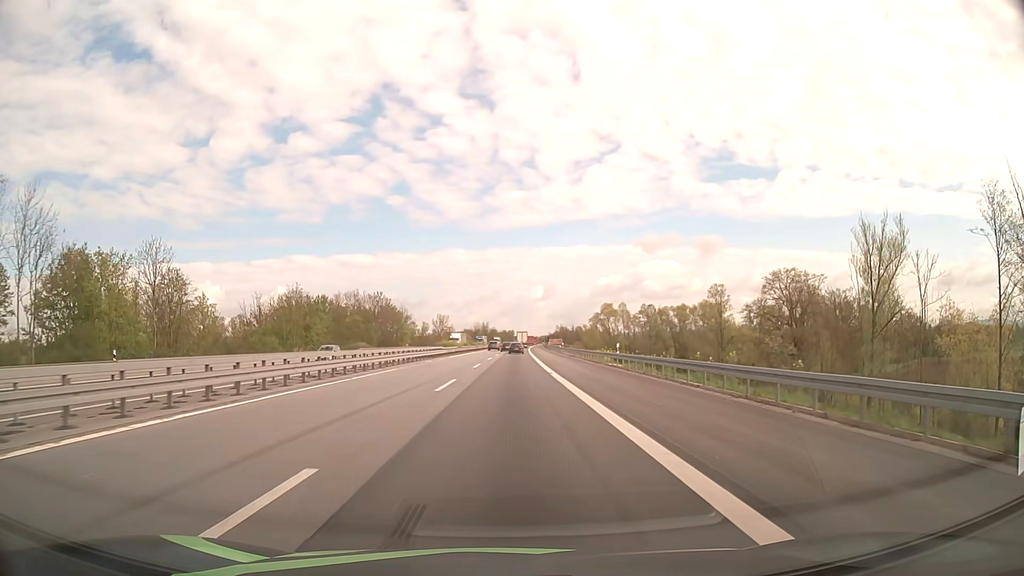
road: motorway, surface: asphalt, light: Day
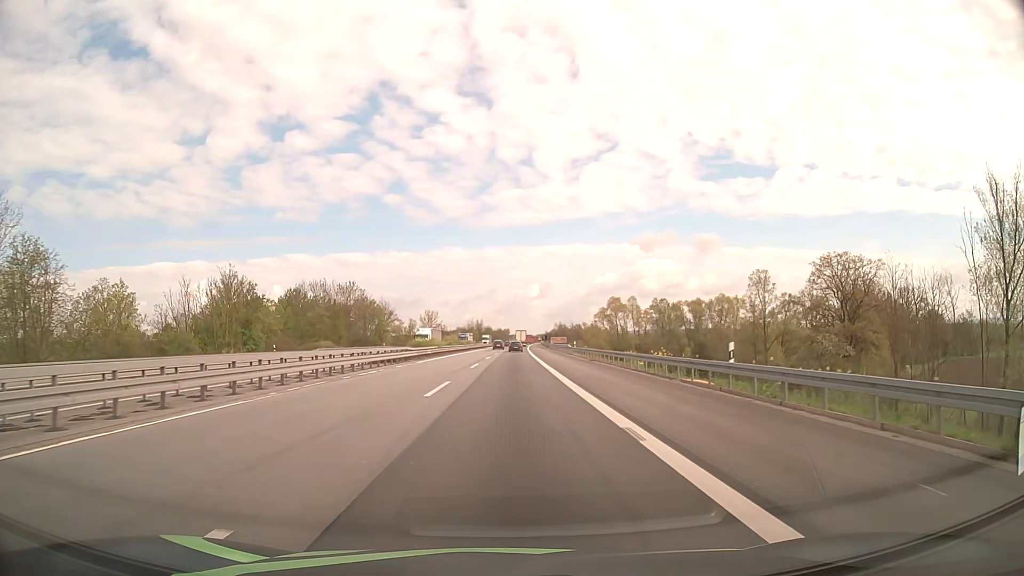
(+0.1, +20.3) m; 0°
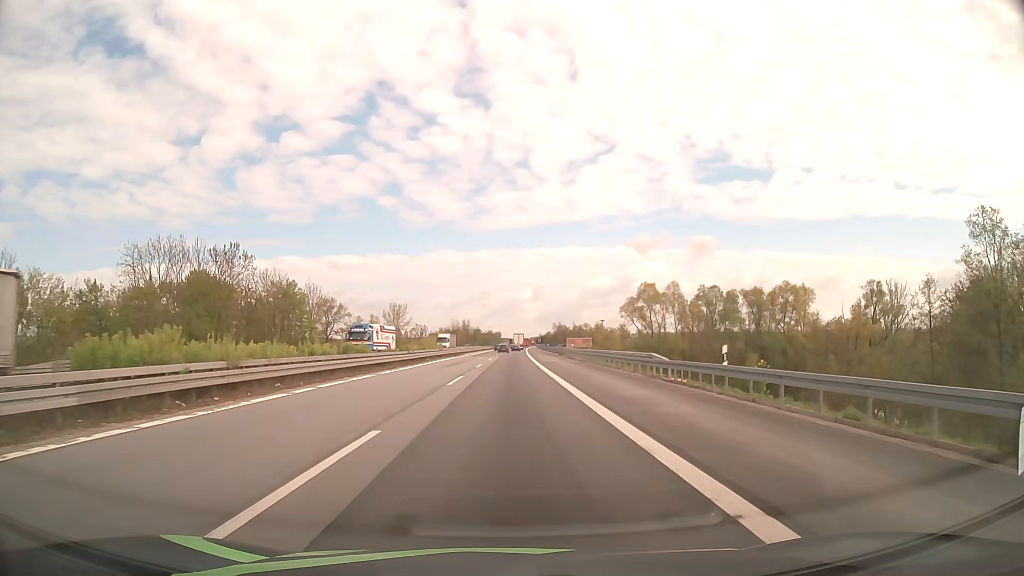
(+0.4, +48.1) m; +1°
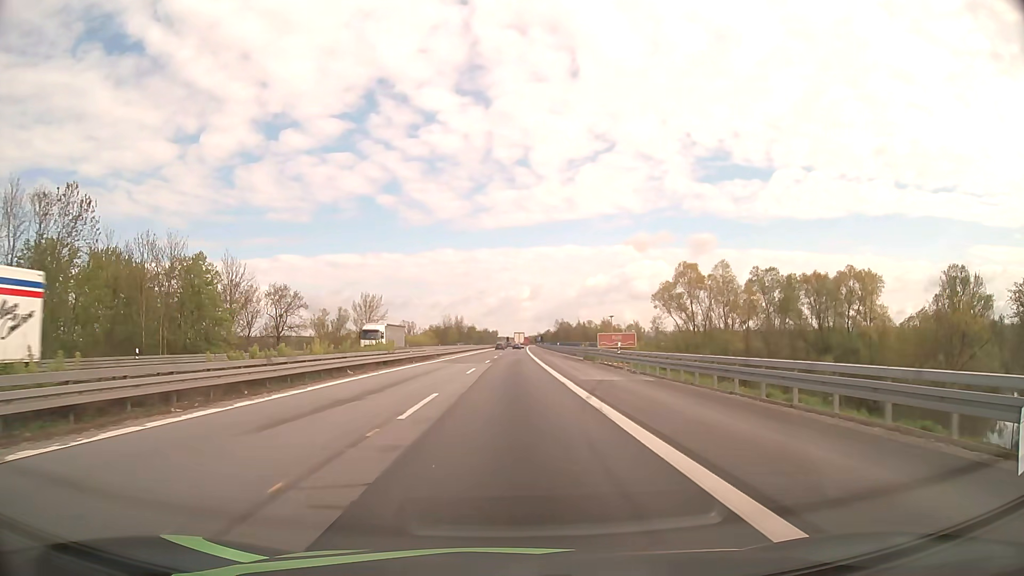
(0.0, +28.4) m; 0°
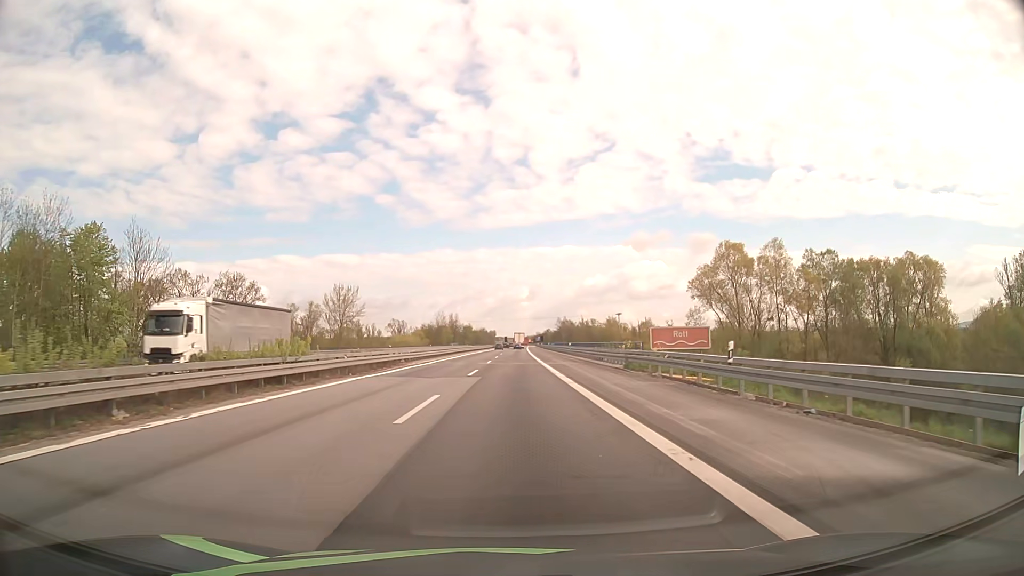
(0.0, +18.8) m; 0°
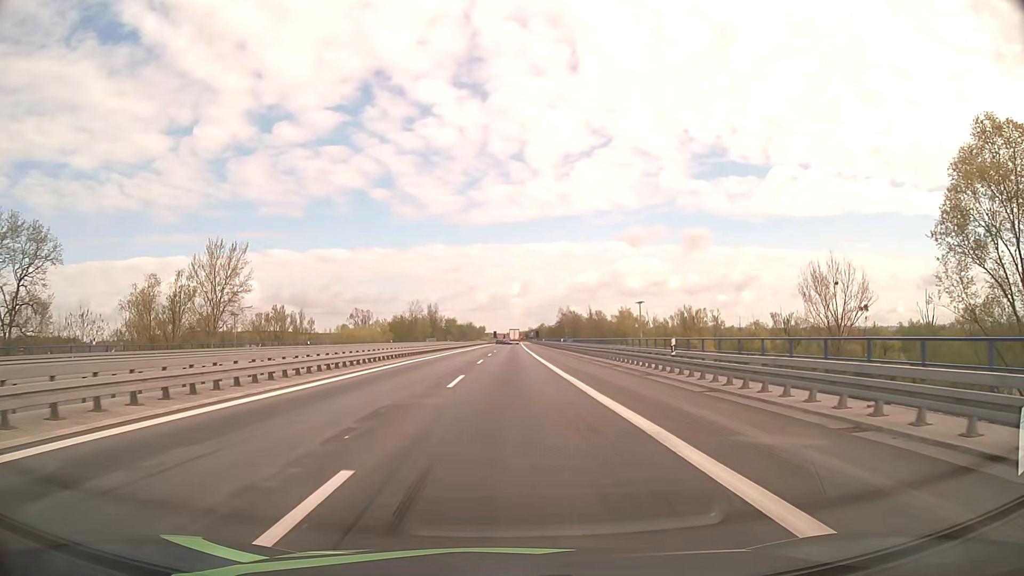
(+0.2, +45.5) m; +1°
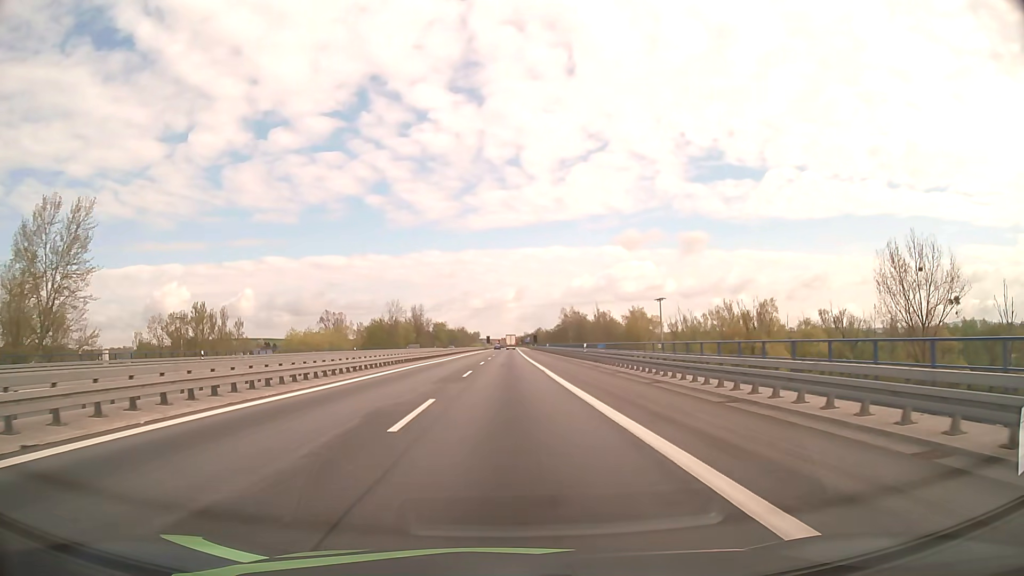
(+0.1, +26.6) m; +1°
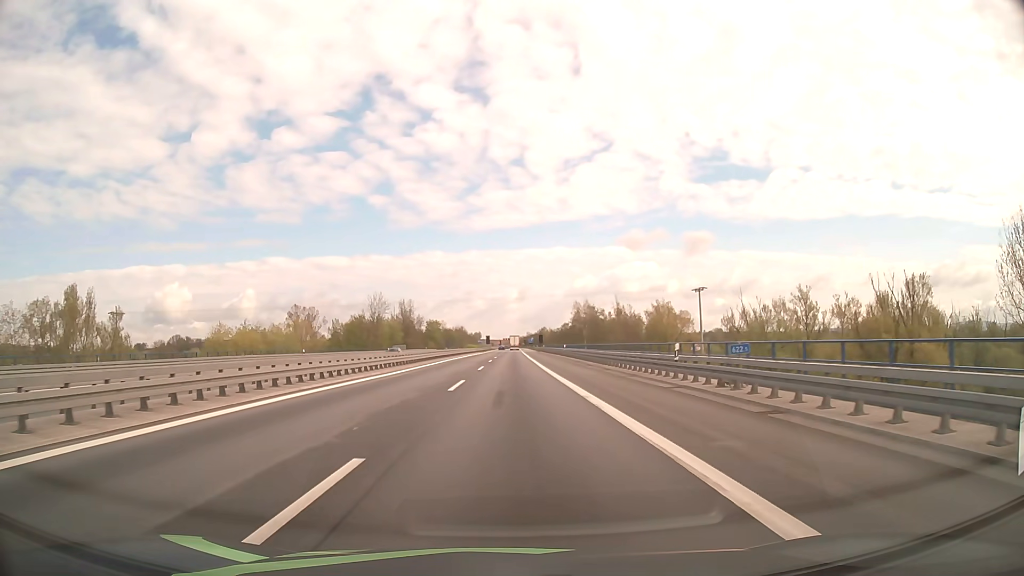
(-0.1, +26.5) m; 0°
(0, +10) (0, +20) (0, +30) (0, +40) (0, +50) (0, +60) (0, +70) (0, +80) (+1, +90) (+1, +100) m
